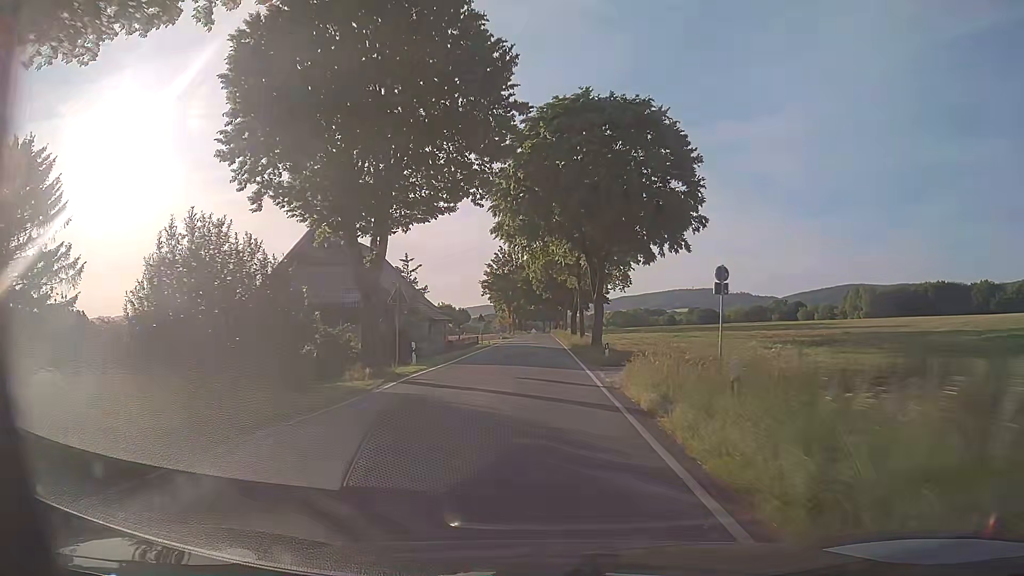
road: tertiary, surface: asphalt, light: Day
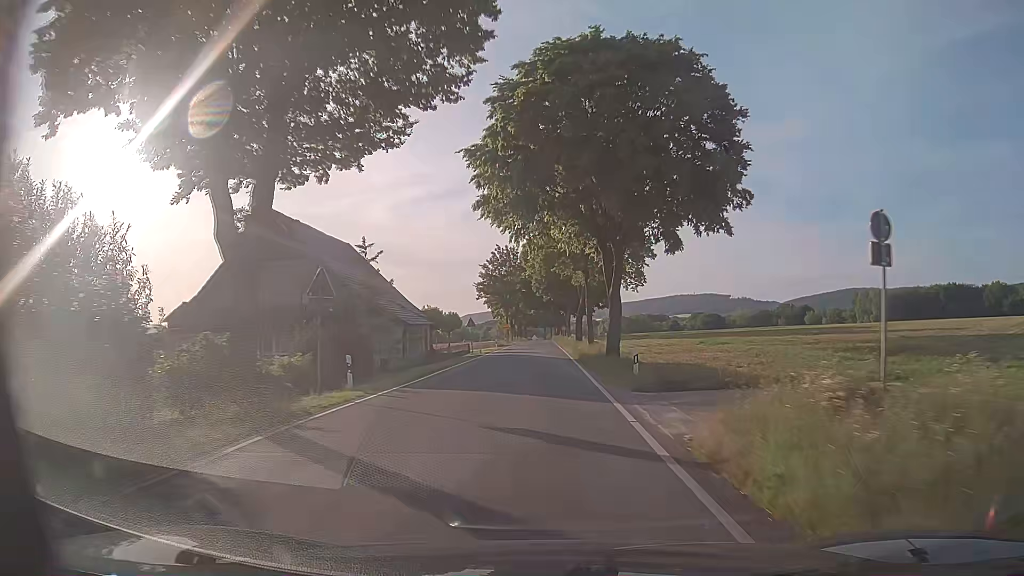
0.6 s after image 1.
(0.0, +9.0) m; 0°
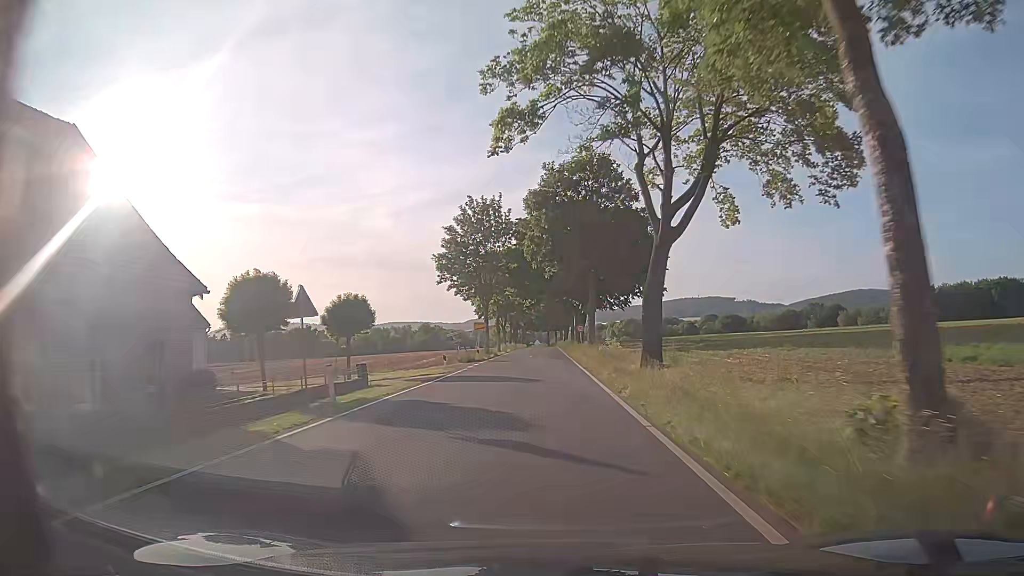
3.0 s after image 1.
(-0.1, +37.0) m; 0°
(0, +10) (0, +20) (0, +30) (0, +40) (0, +50) (0, +60) (0, +70) (0, +80) (0, +90) (0, +100) m
